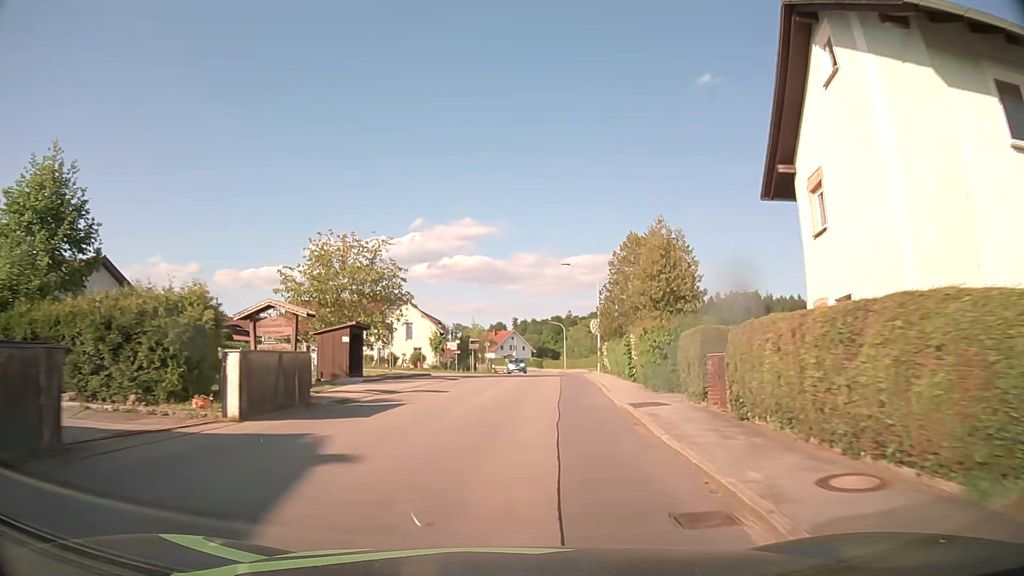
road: tertiary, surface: asphalt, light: Day
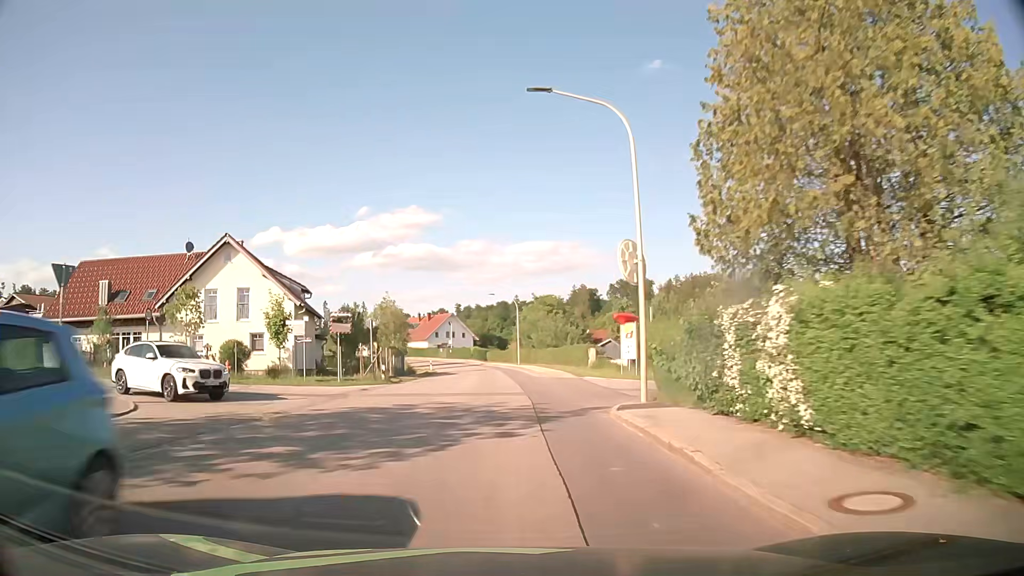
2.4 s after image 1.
(+2.1, +32.2) m; +5°
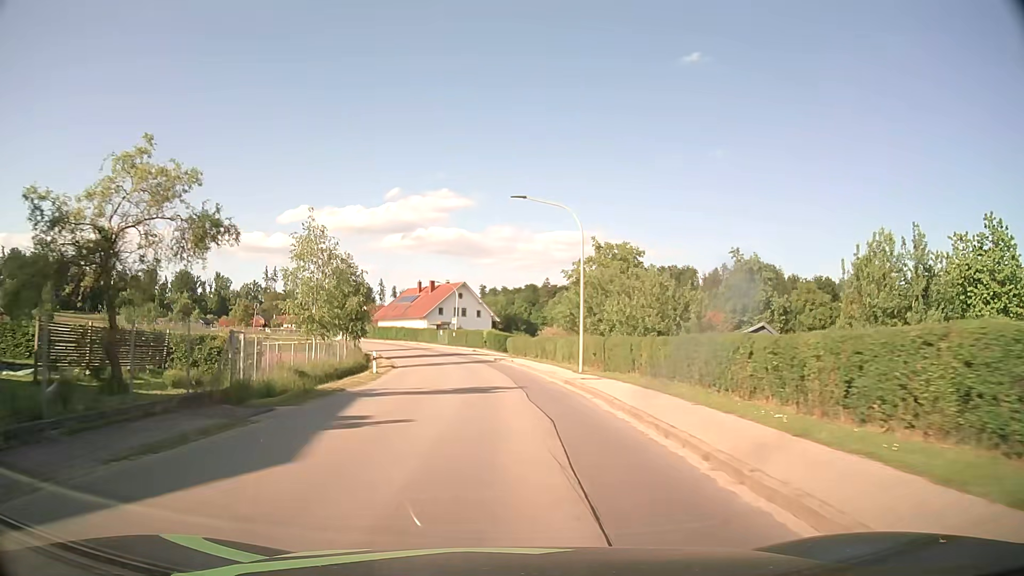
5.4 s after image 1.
(-0.6, +40.4) m; -2°
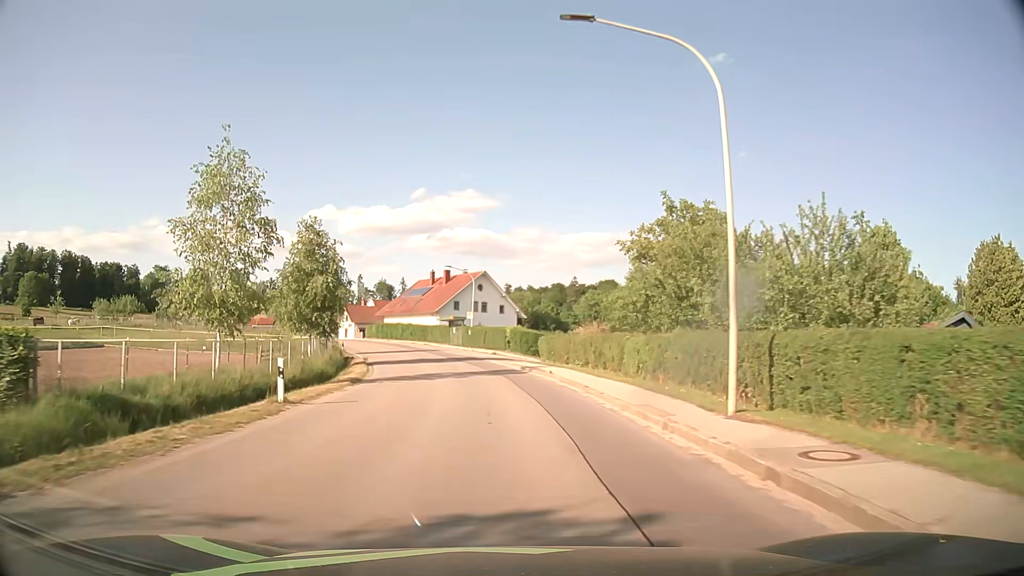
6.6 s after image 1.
(-0.3, +16.1) m; -2°
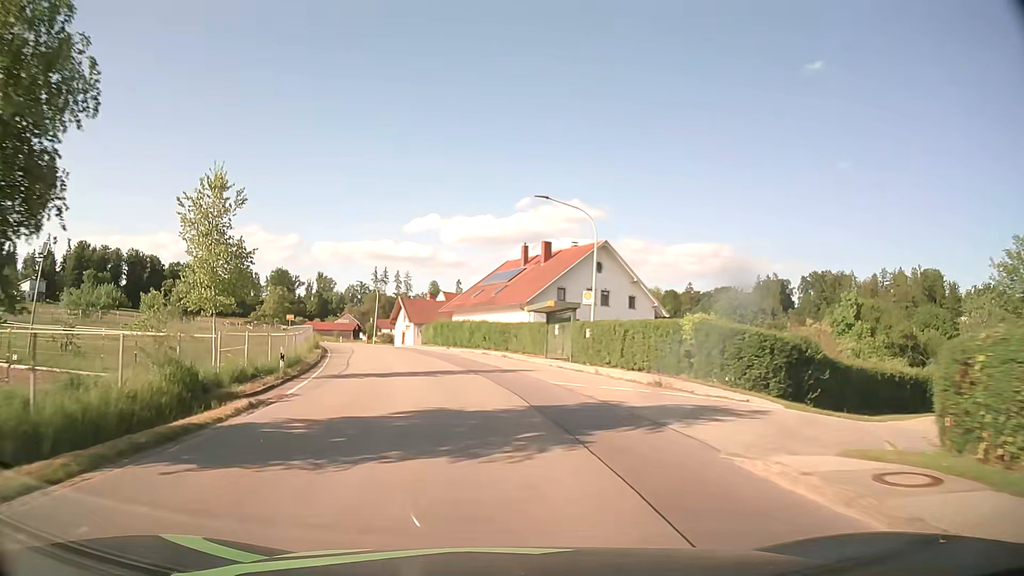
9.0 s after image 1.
(-1.9, +31.8) m; -9°
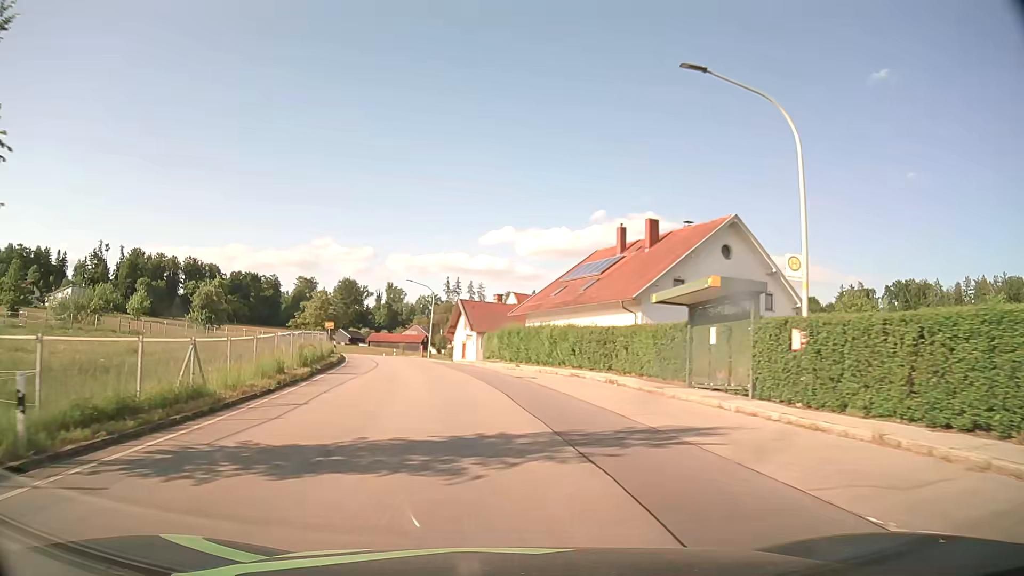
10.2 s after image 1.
(-0.9, +15.7) m; -7°
